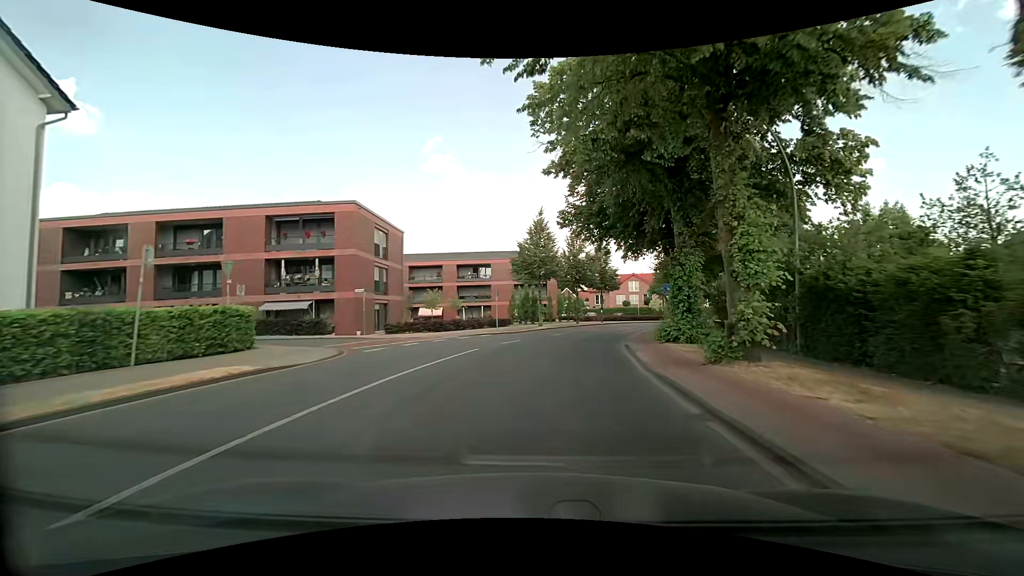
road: secondary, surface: asphalt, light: Day
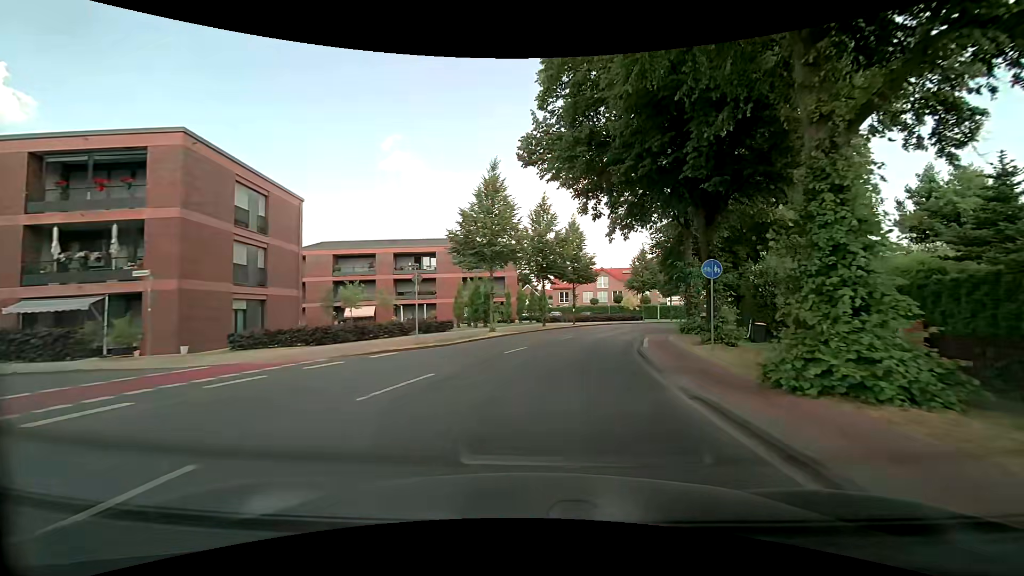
(+0.5, +13.2) m; +5°
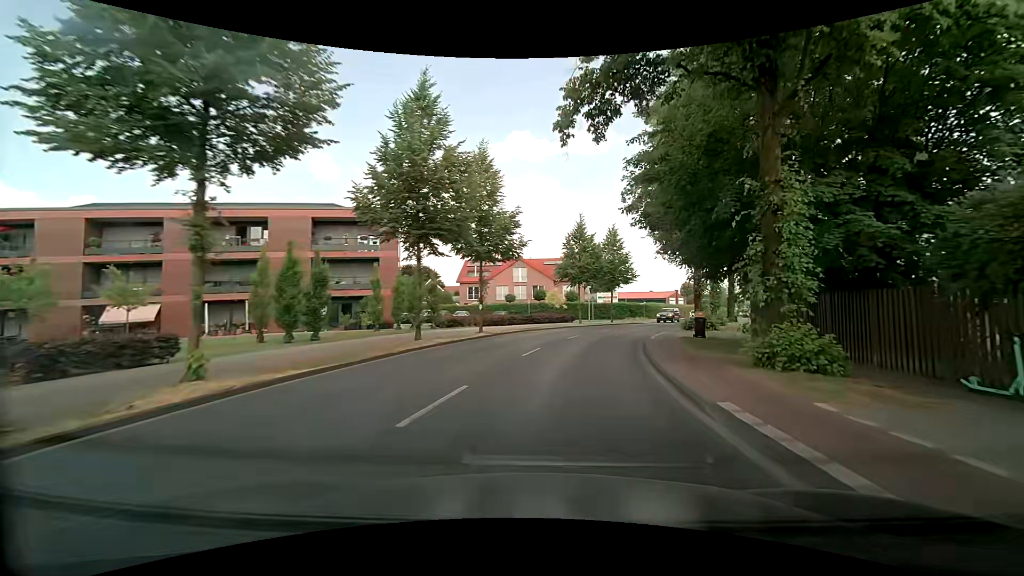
(+1.6, +19.5) m; +9°
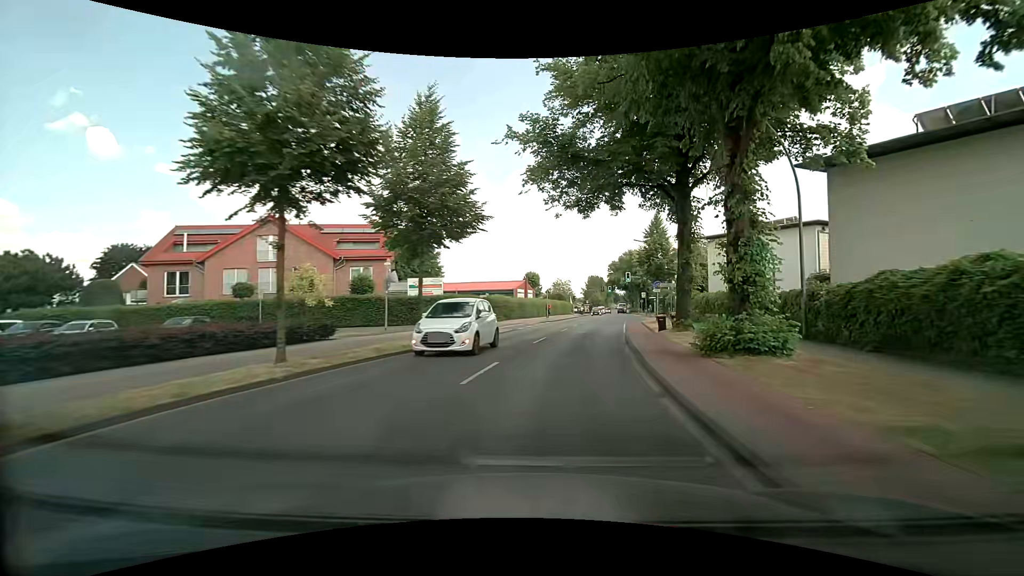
(+5.5, +32.0) m; +20°
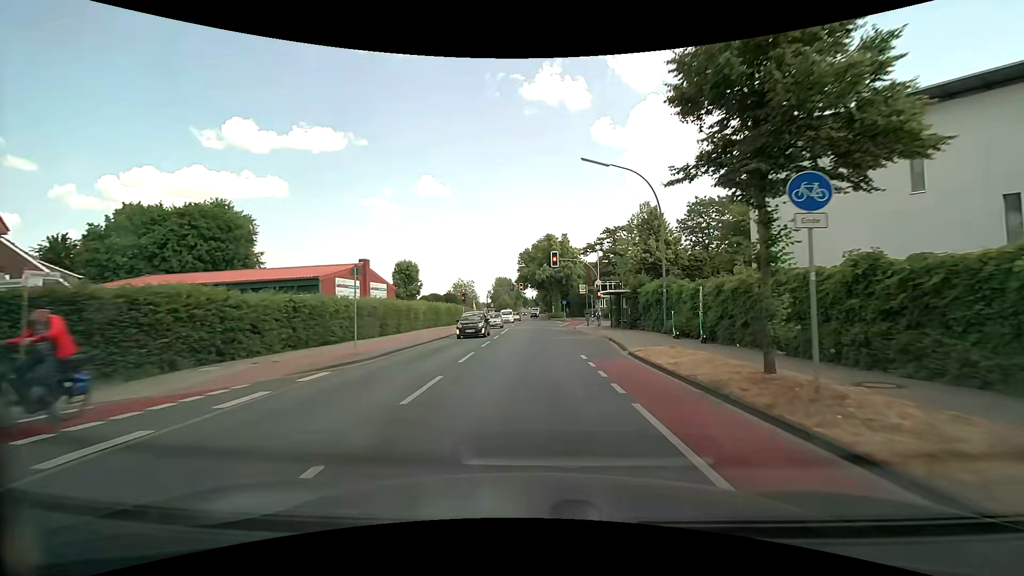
(+4.0, +32.6) m; +10°
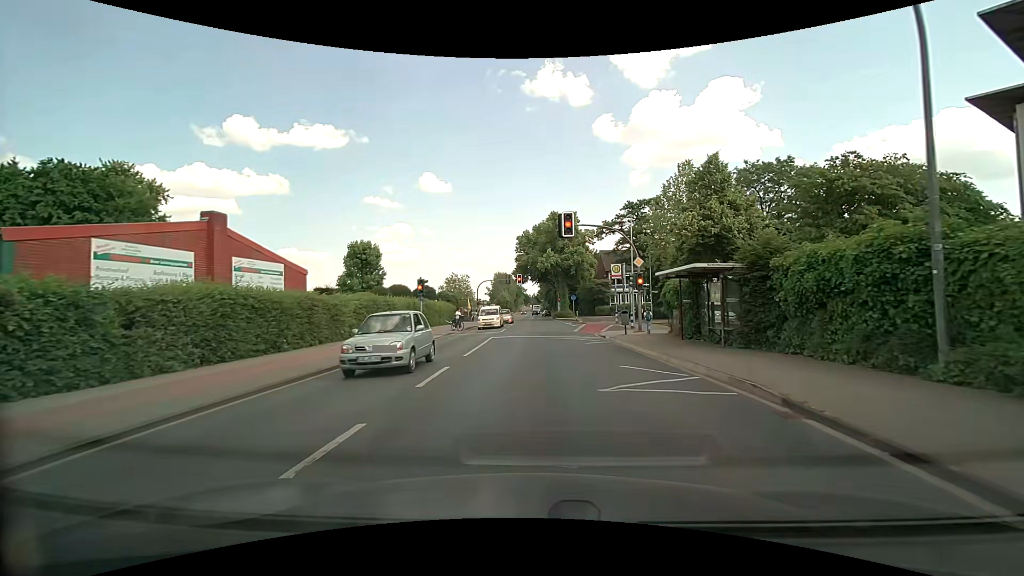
(+0.1, +16.1) m; 0°
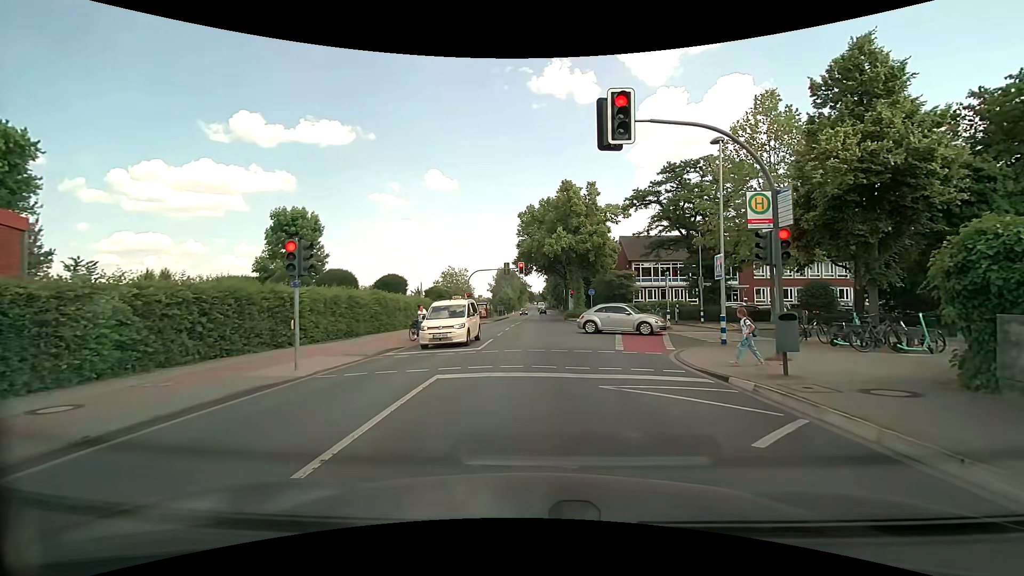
(-0.1, +14.2) m; -1°
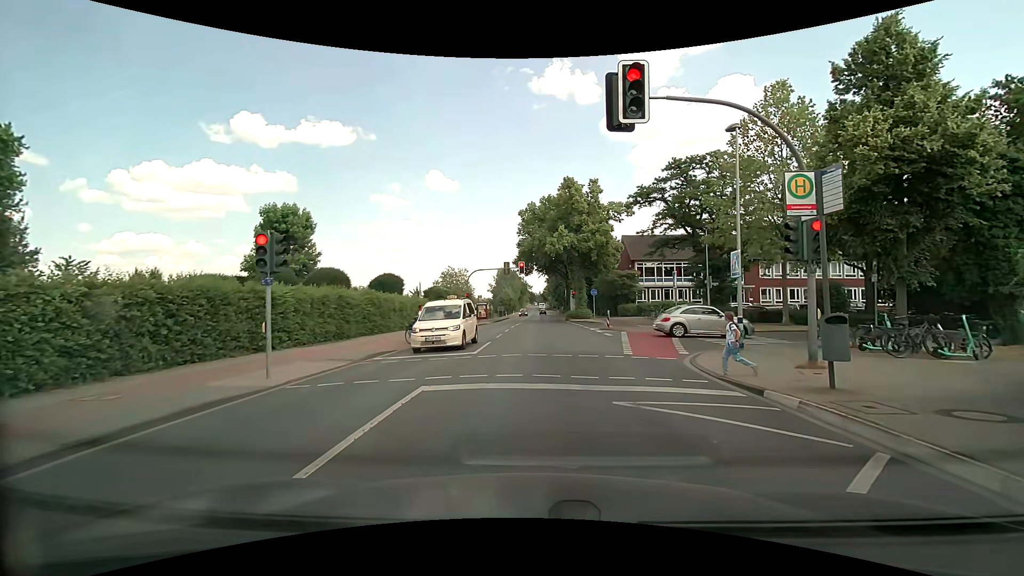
(0.0, +1.3) m; +2°
(0, +10) (-1, +20) (-1, +30) (-1, +40) (-1, +50) (-1, +60) (-1, +70) (-1, +80) (-2, +90) (-2, +100) m
